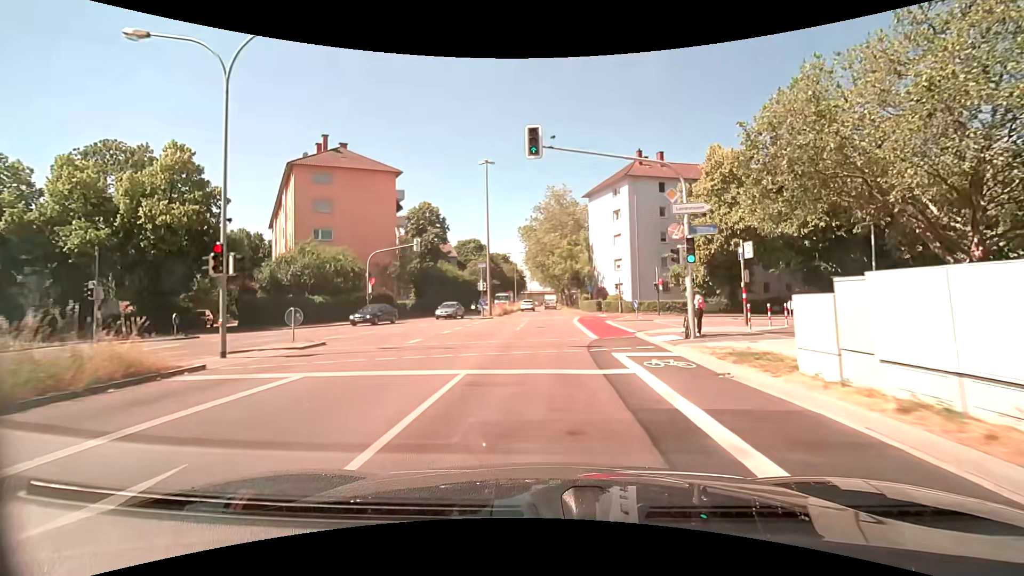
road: secondary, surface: asphalt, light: Day
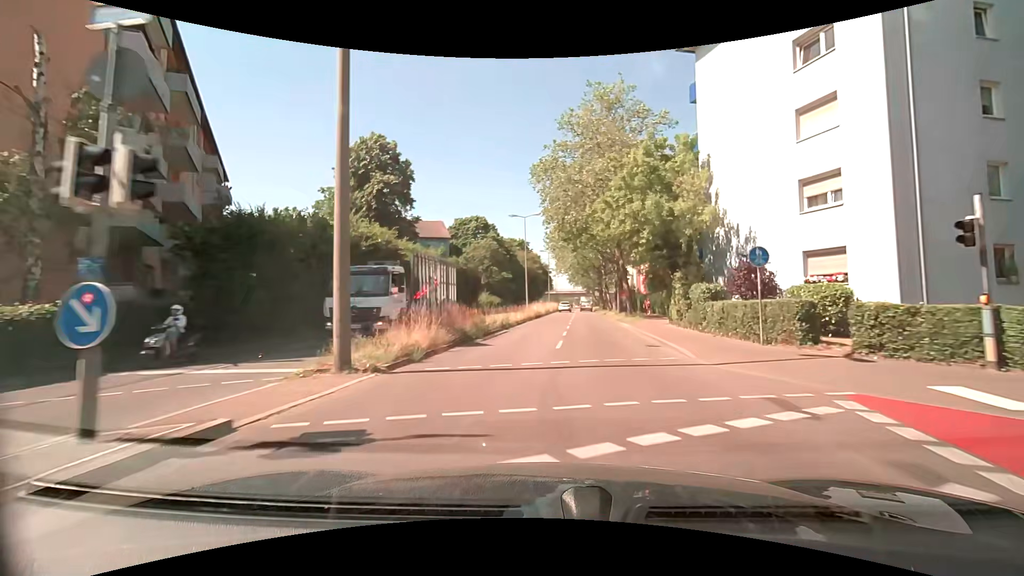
(-0.4, +37.2) m; -3°
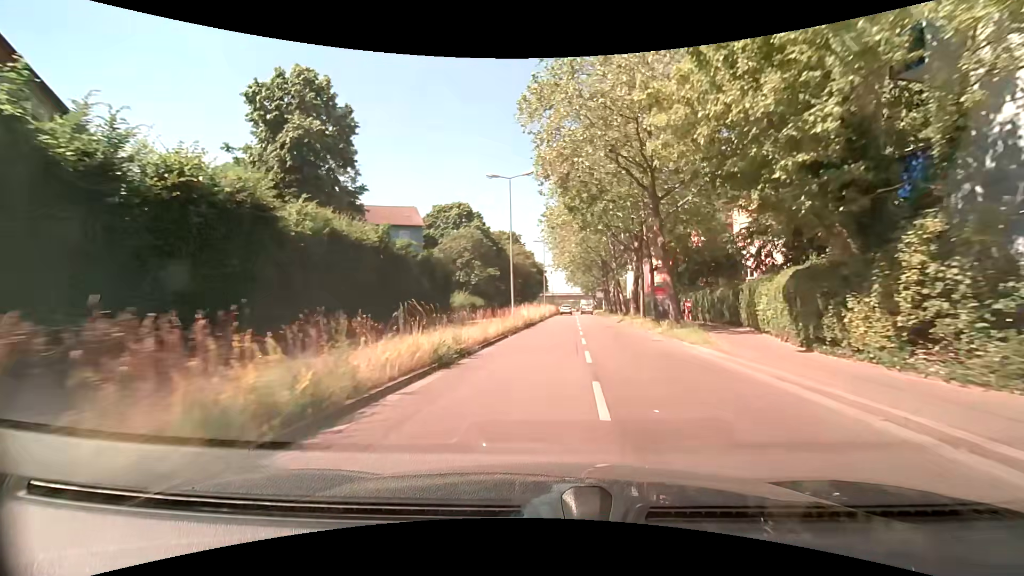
(0.0, +15.1) m; +1°
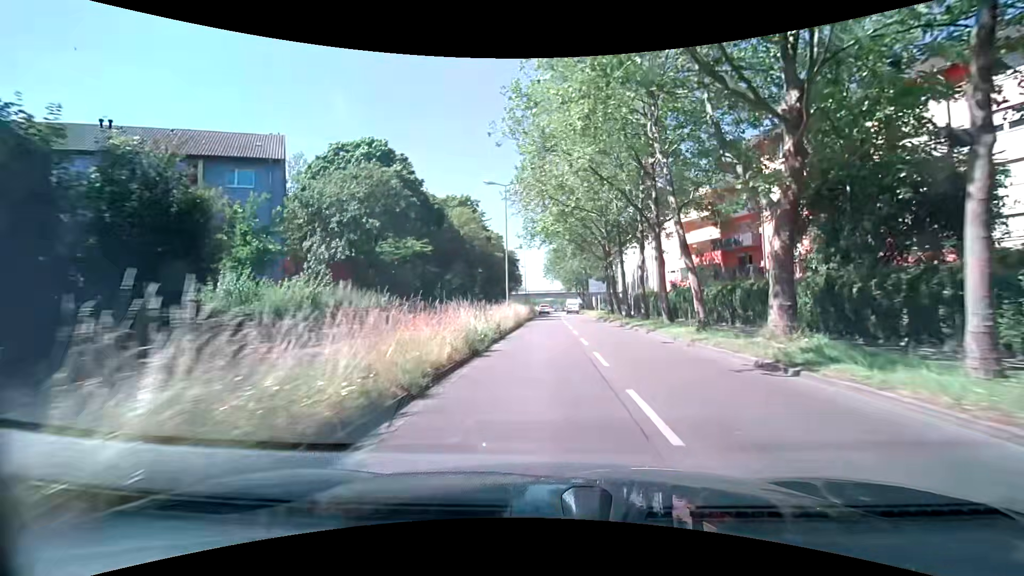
(+0.6, +30.9) m; +3°
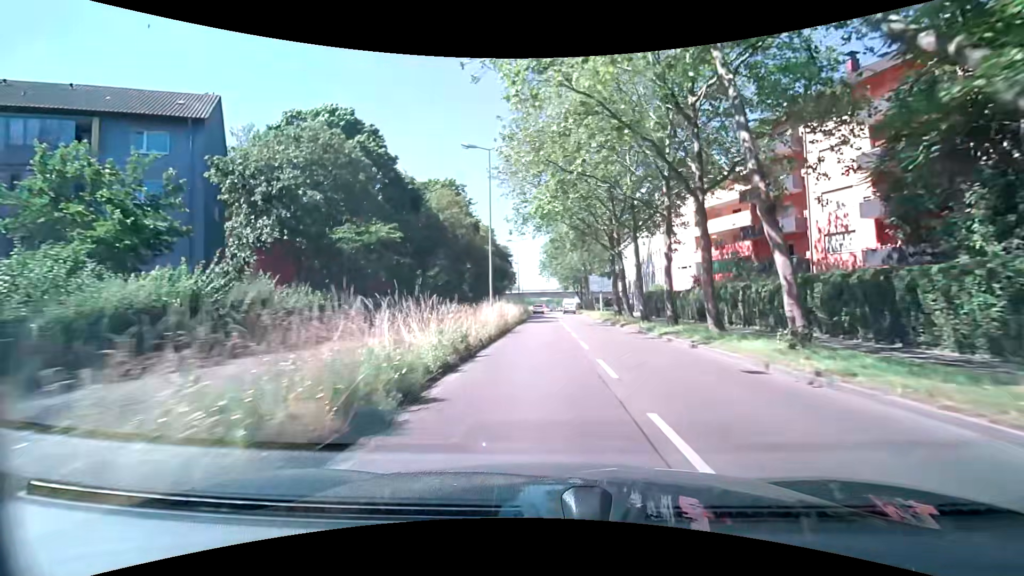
(0.0, +7.8) m; 0°
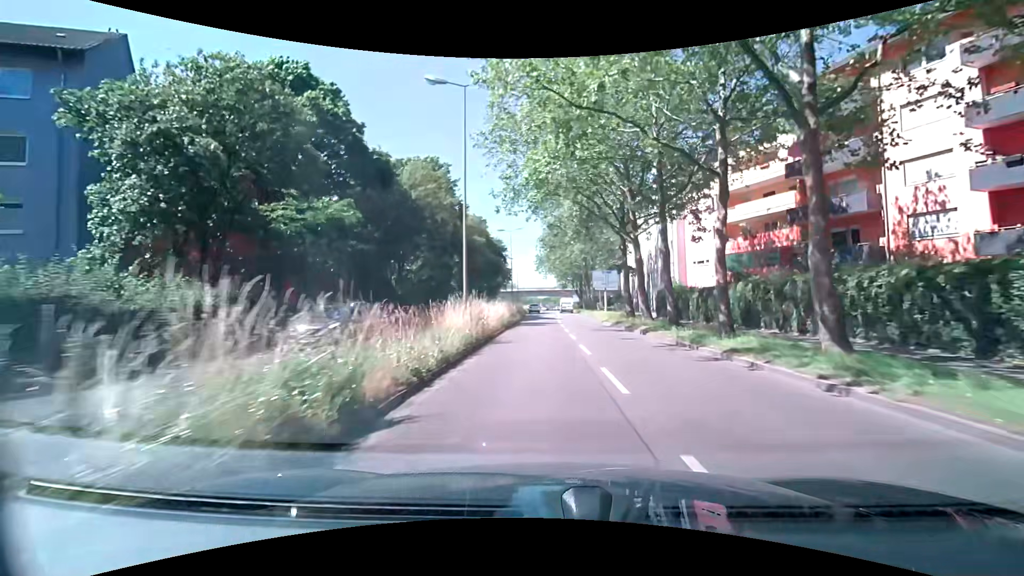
(0.0, +7.5) m; 0°
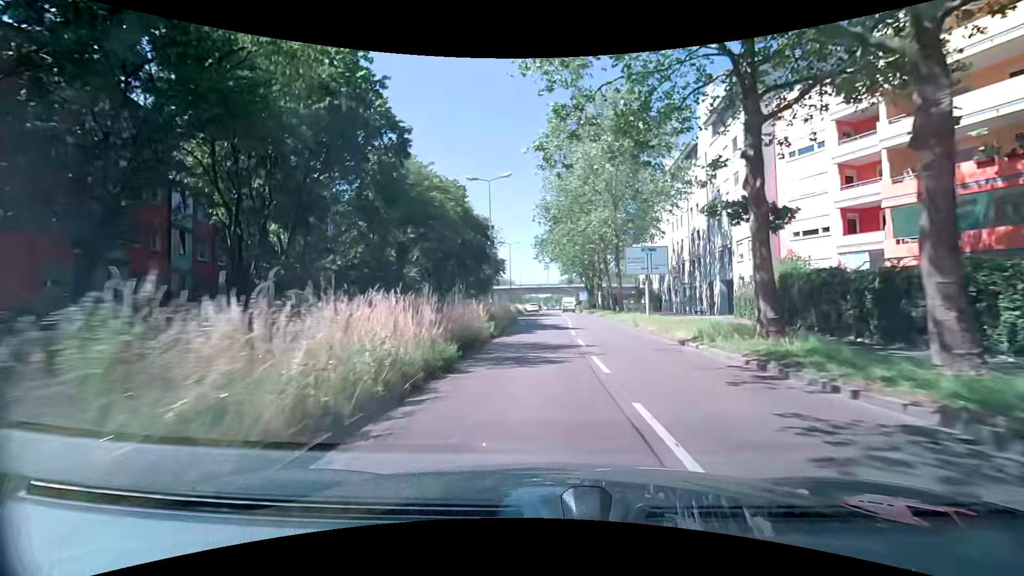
(0.0, +21.7) m; 0°
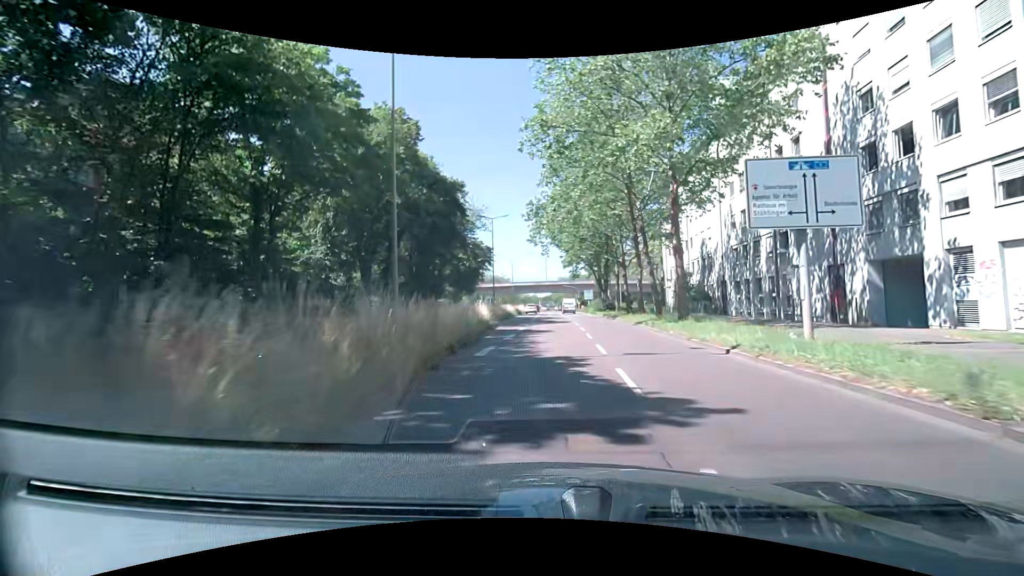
(0.0, +20.4) m; -1°
(0, +10) (0, +20) (-1, +30) (-1, +40) (-1, +50) (-2, +60) (-2, +70) (-1, +80) (-1, +90) (-1, +100) m
